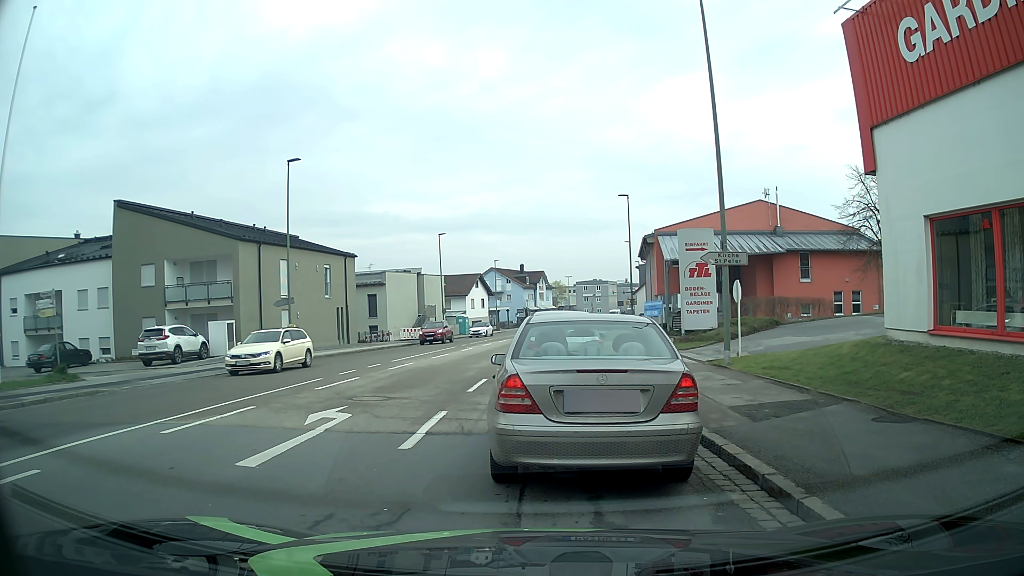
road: tertiary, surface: asphalt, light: Day
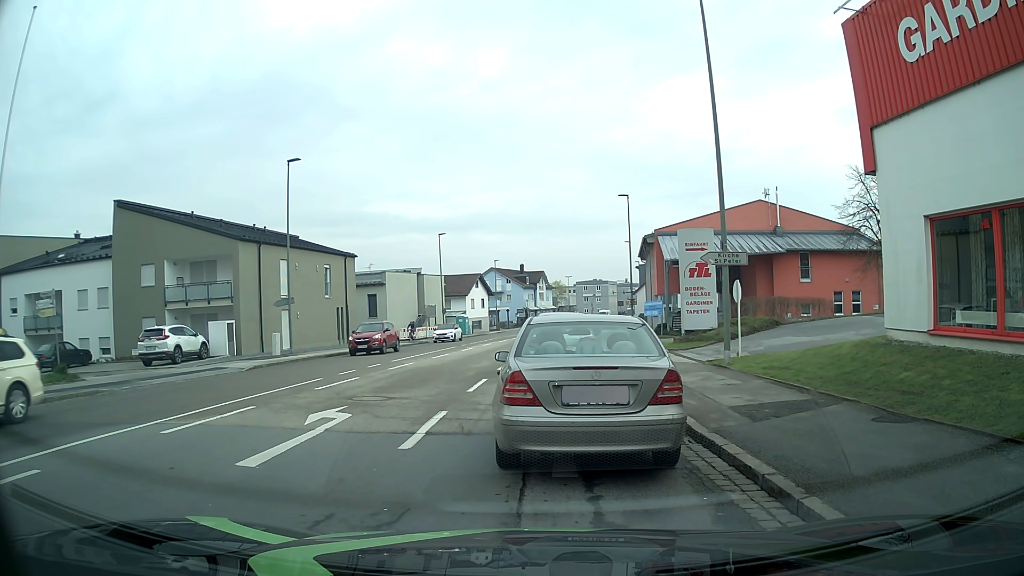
(0.0, 0.0) m; 0°
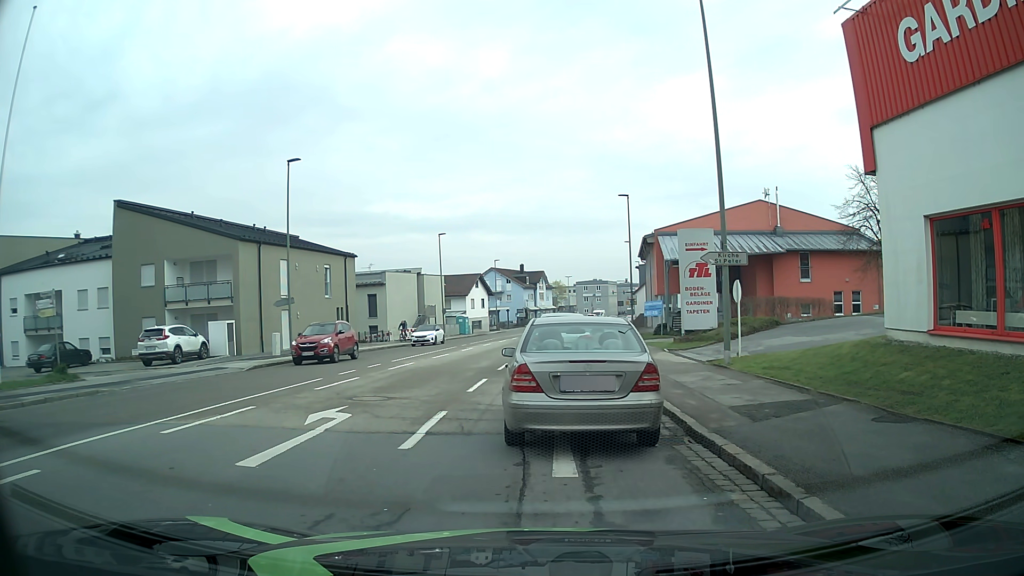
(0.0, 0.0) m; 0°
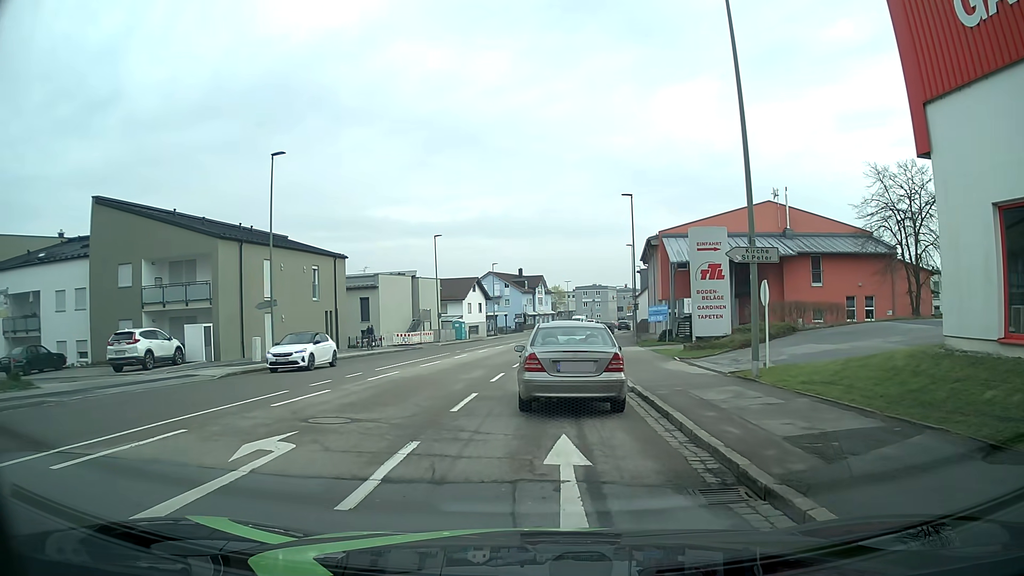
(0.0, +2.6) m; +1°
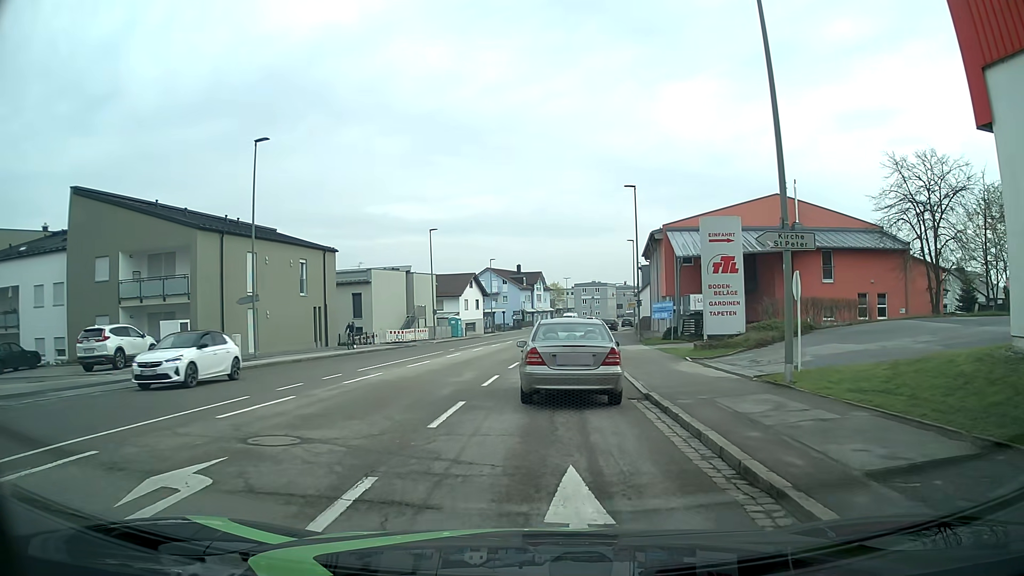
(0.0, +2.2) m; +1°
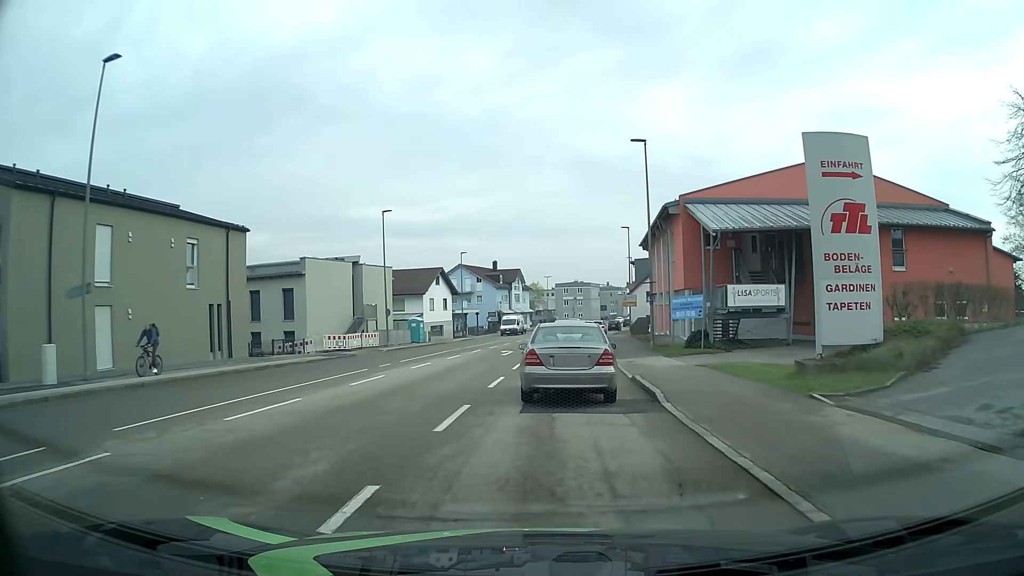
(-0.4, +12.2) m; +1°
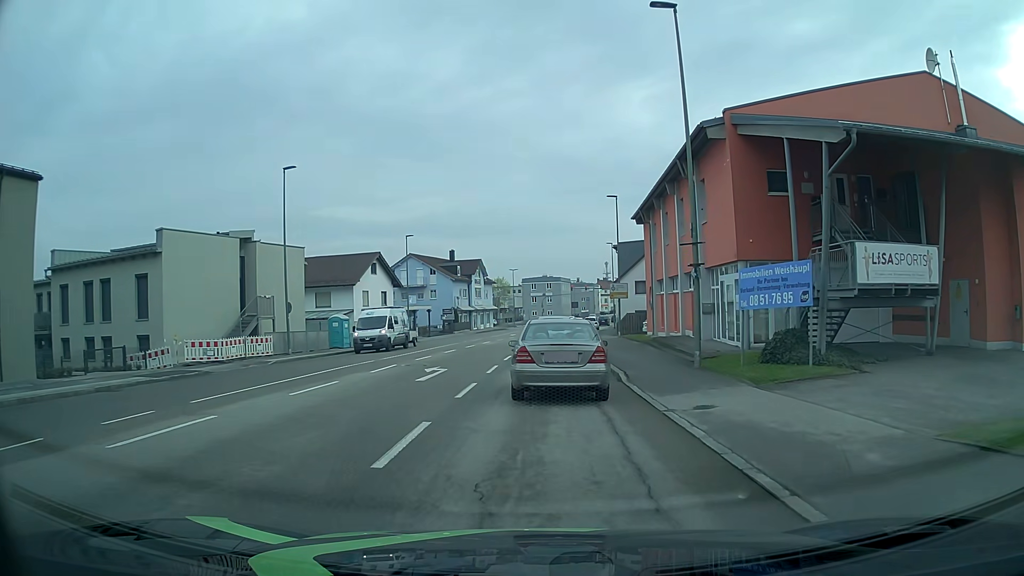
(+0.5, +14.9) m; +3°
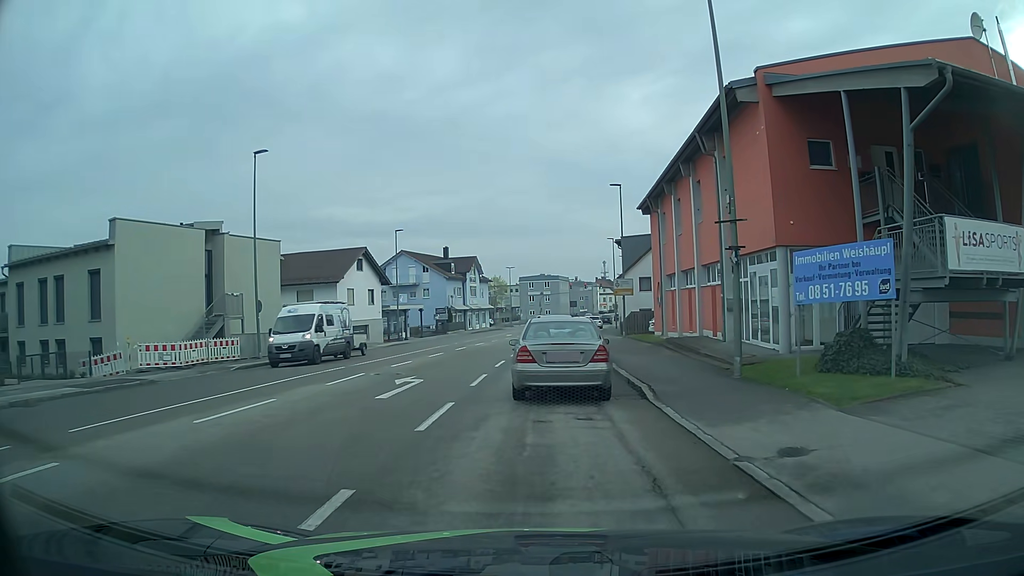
(0.0, +3.8) m; -1°
(0, +10) (+1, +20) (+1, +30) (+2, +40) (+3, +50) (+4, +60) (+5, +70) (+7, +80) (+8, +89) (+10, +99) m
